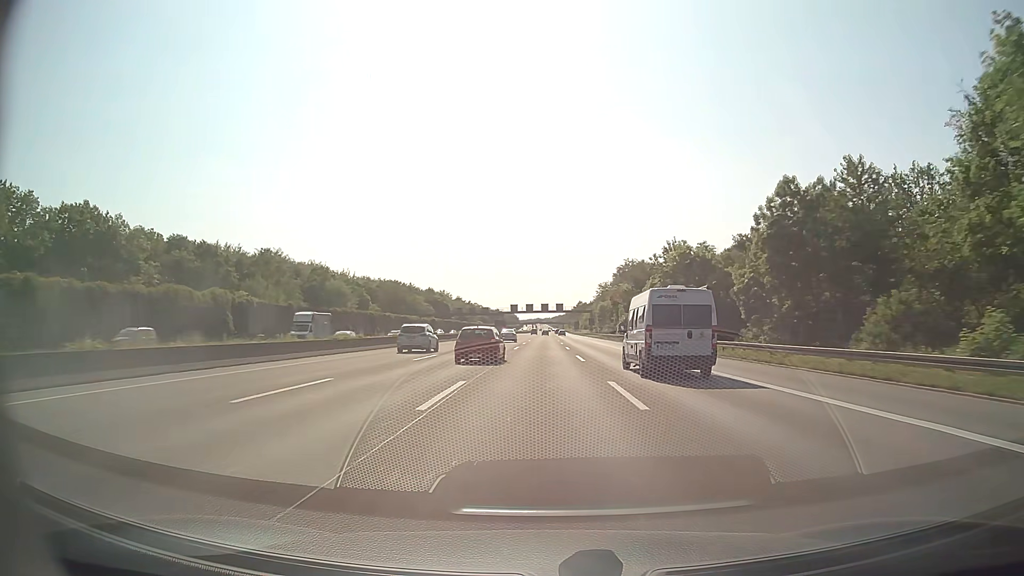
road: motorway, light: Day
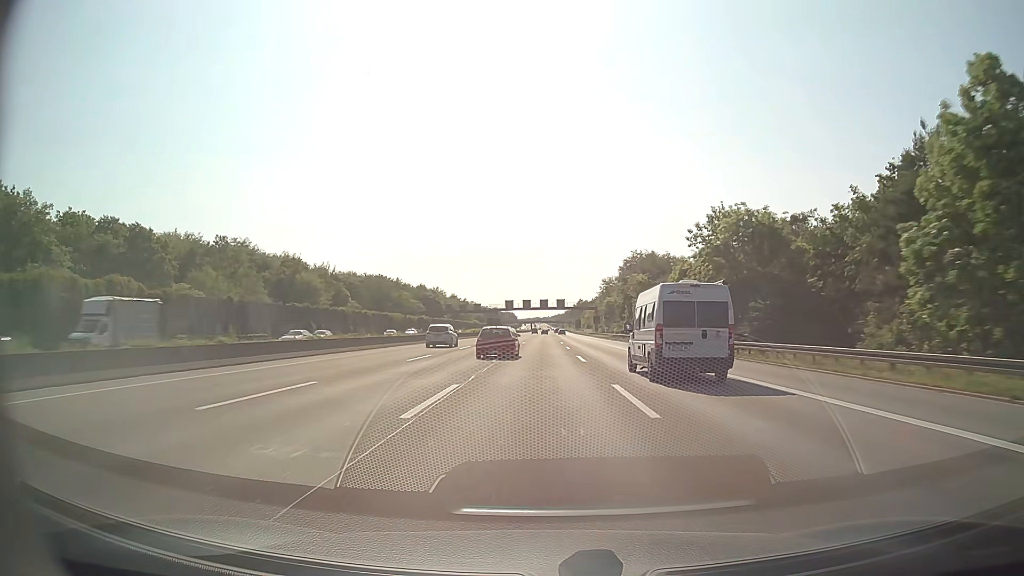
(0.0, +19.2) m; 0°
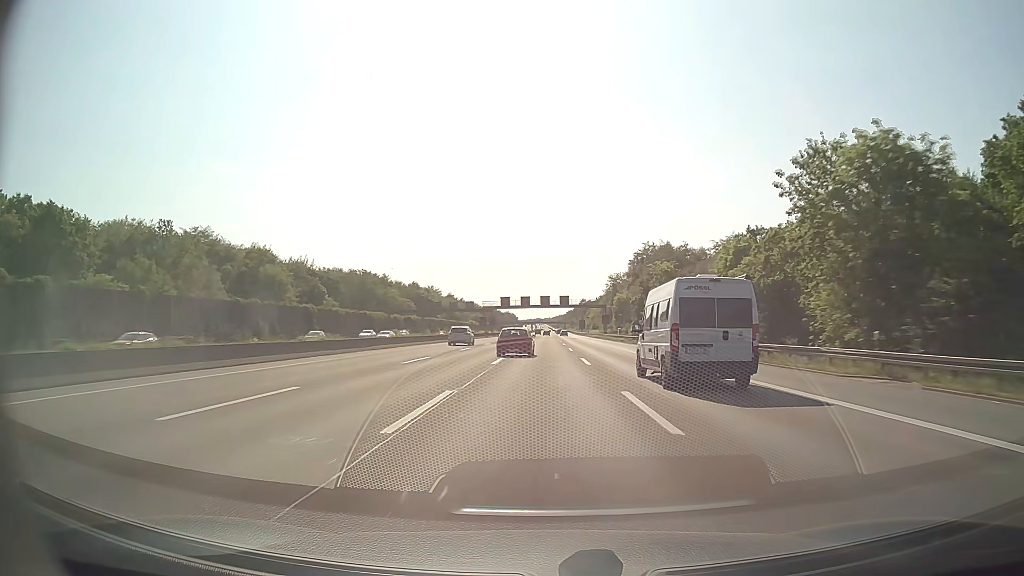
(0.0, +19.3) m; 0°
(0, +10) (0, +20) (0, +30) (0, +40) (0, +50) (0, +60) (0, +70) (0, +80) (0, +90) (0, +100) m
